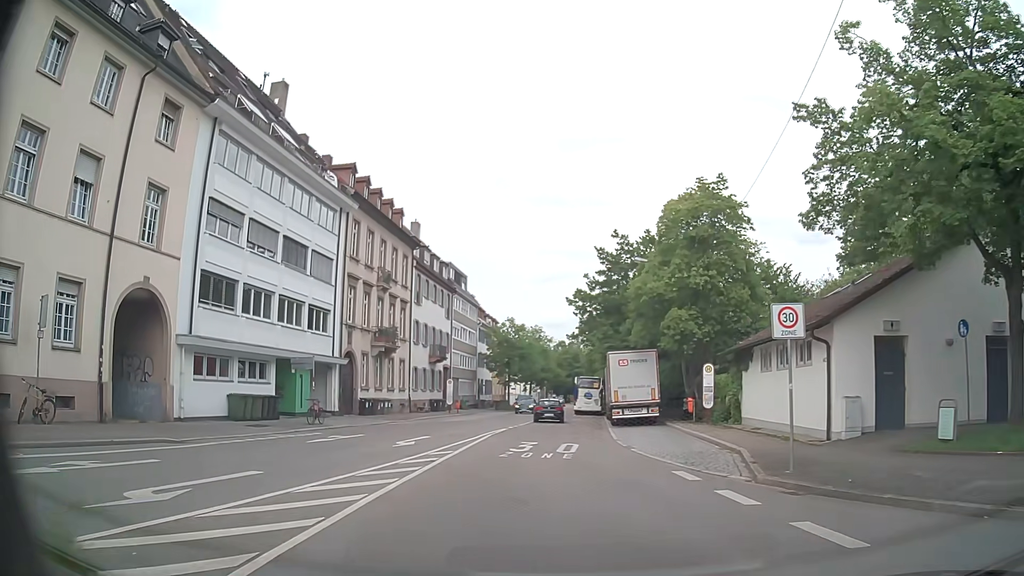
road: unclassified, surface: asphalt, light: Day
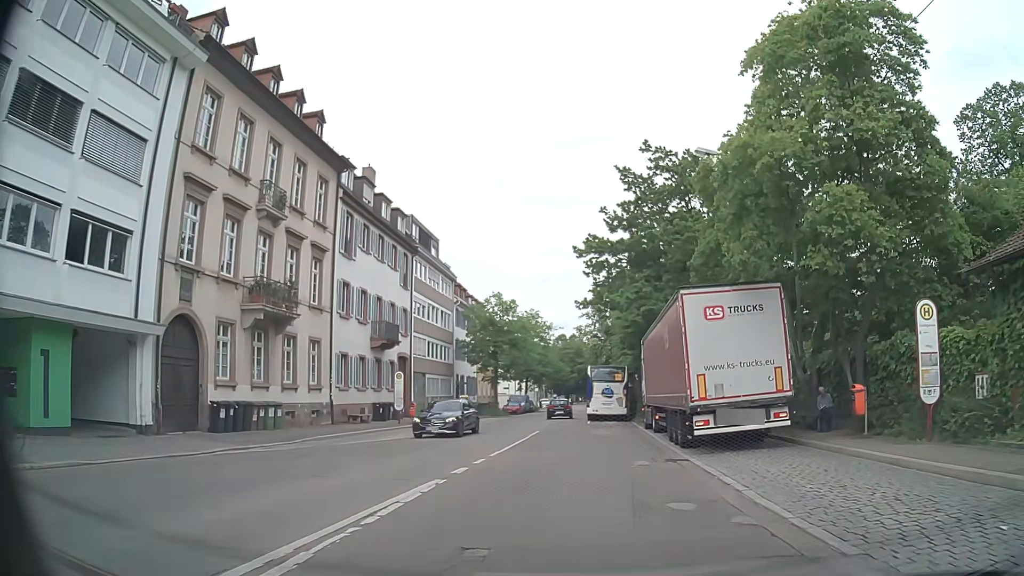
(-0.1, +19.0) m; +1°
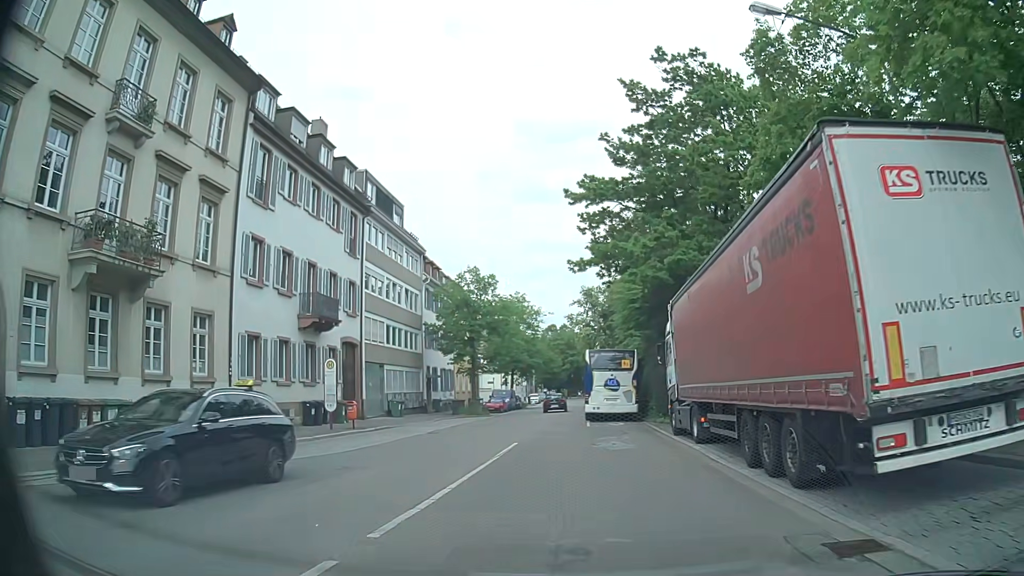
(0.0, +9.7) m; 0°
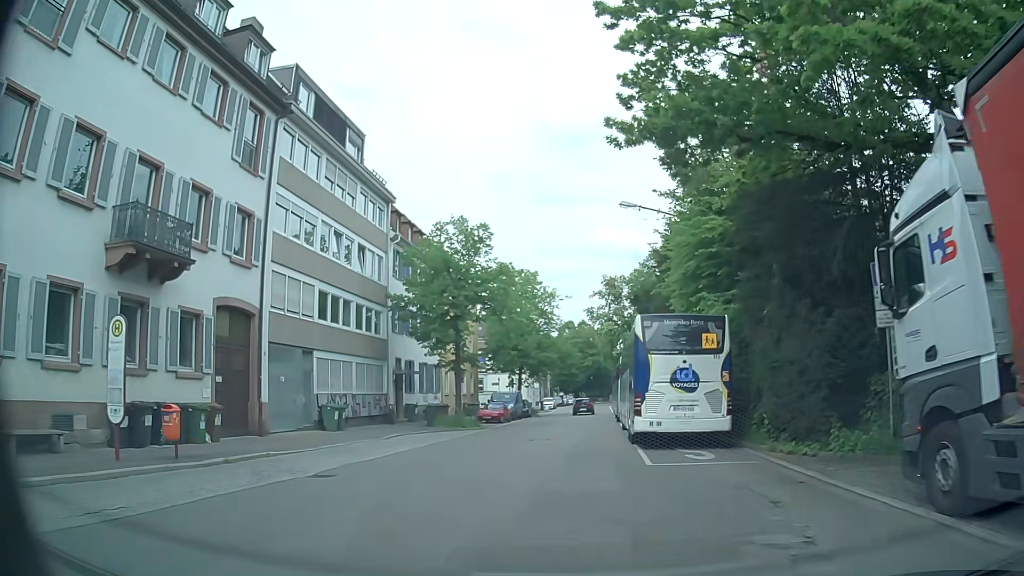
(-0.2, +14.7) m; -2°
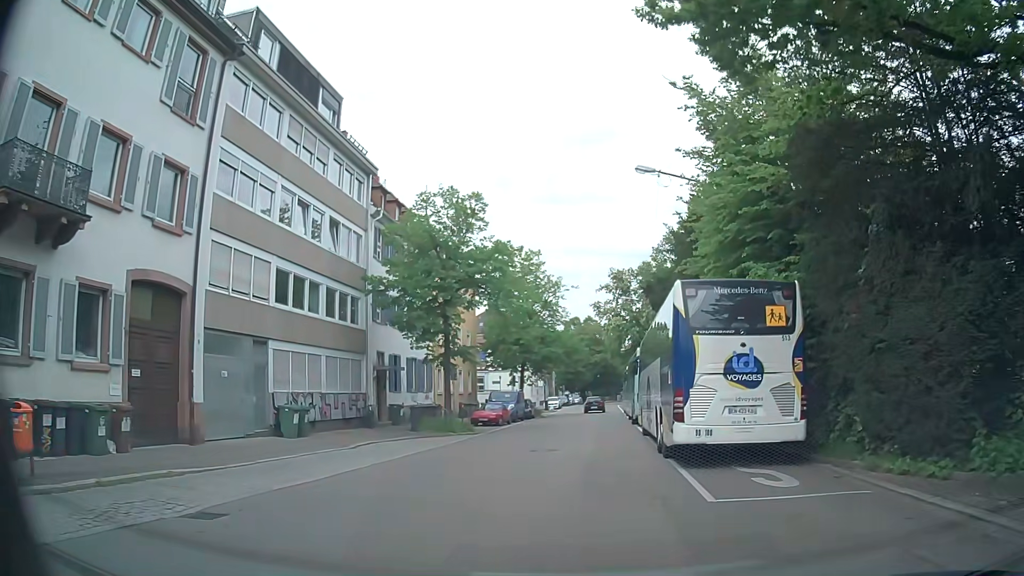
(0.0, +4.9) m; 0°
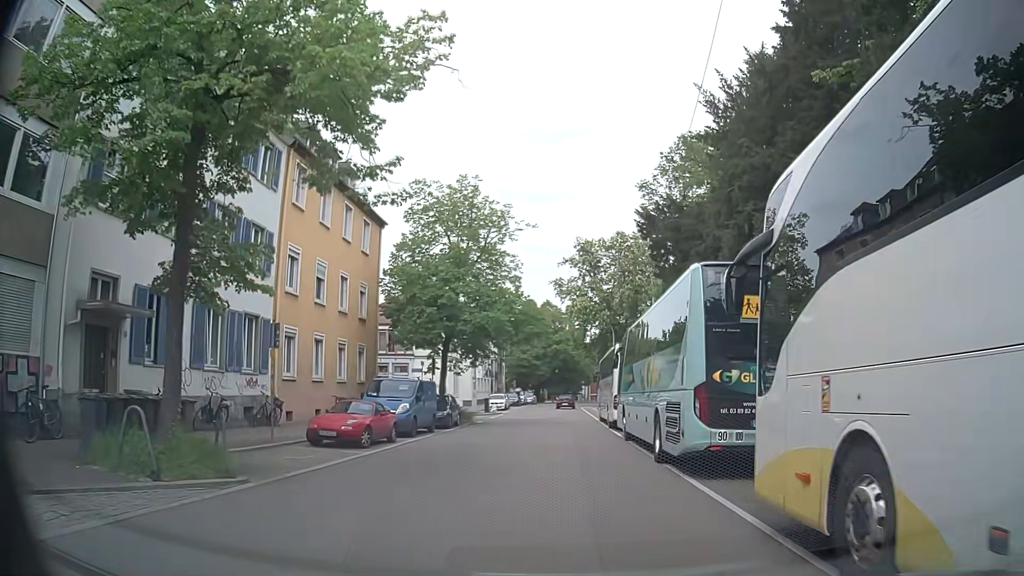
(+0.5, +19.0) m; +3°
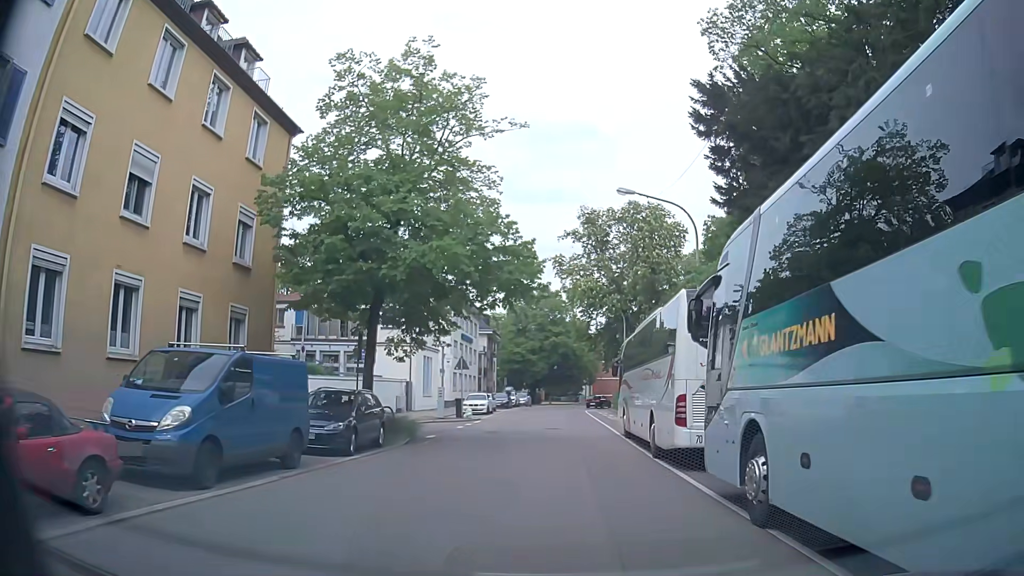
(0.0, +13.6) m; -1°
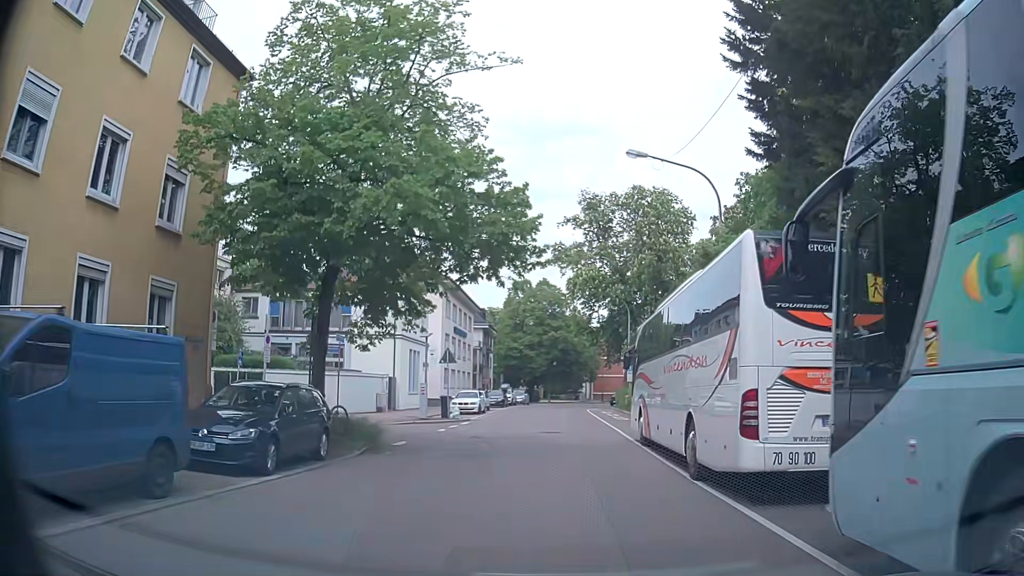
(+0.1, +4.5) m; +1°
(0, +10) (0, +20) (+1, +30) (+1, +40) (+1, +50) (+2, +60) (+5, +70) (+10, +78) (+18, +84) (+27, +88) m
